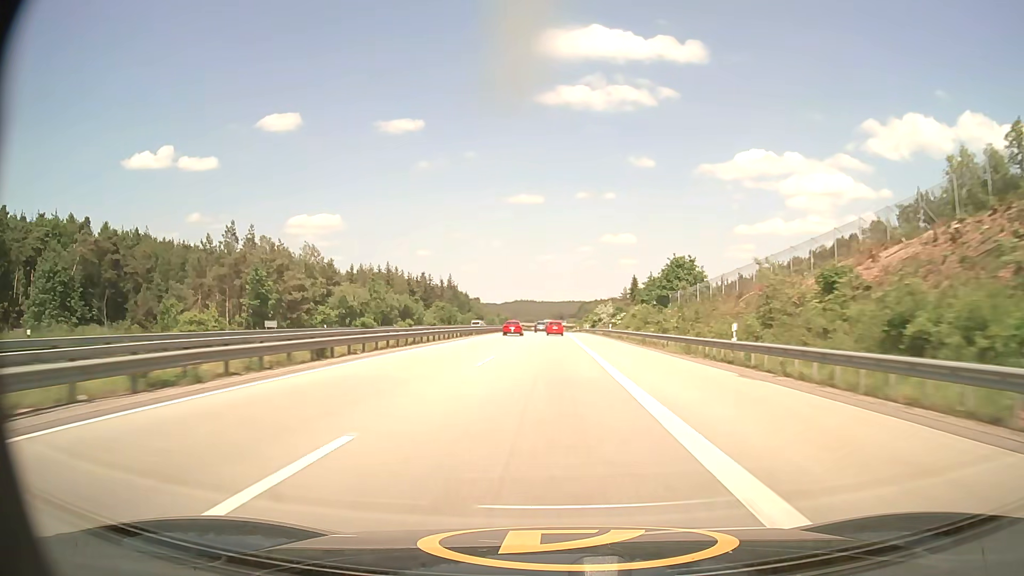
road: motorway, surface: asphalt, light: Day
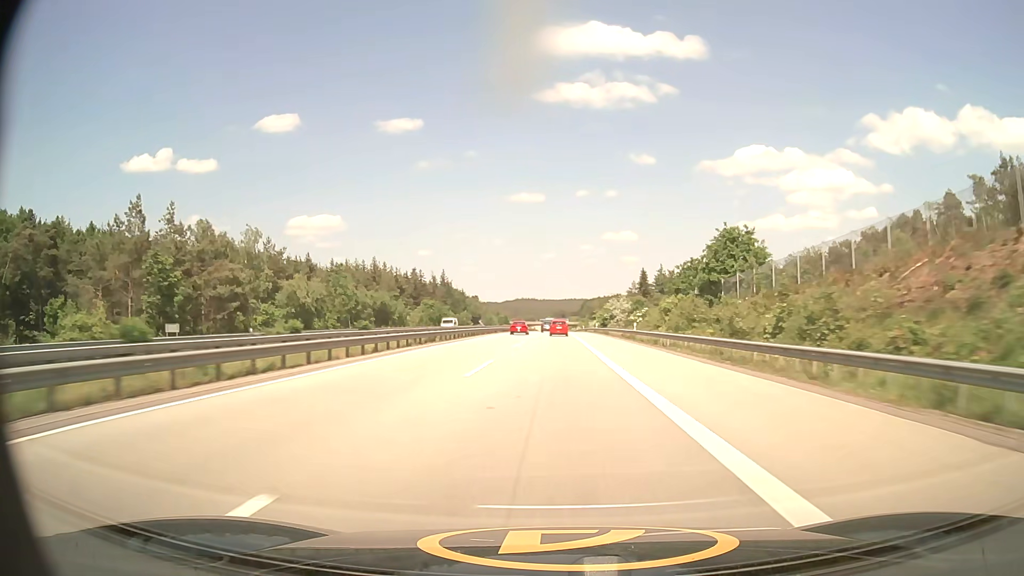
(0.0, +20.8) m; 0°
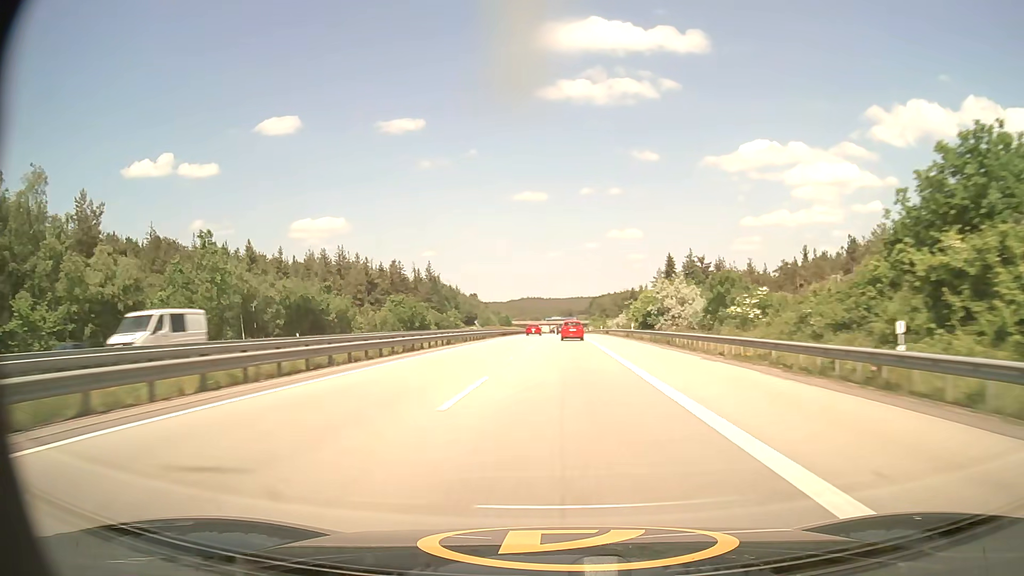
(-0.1, +41.3) m; -1°
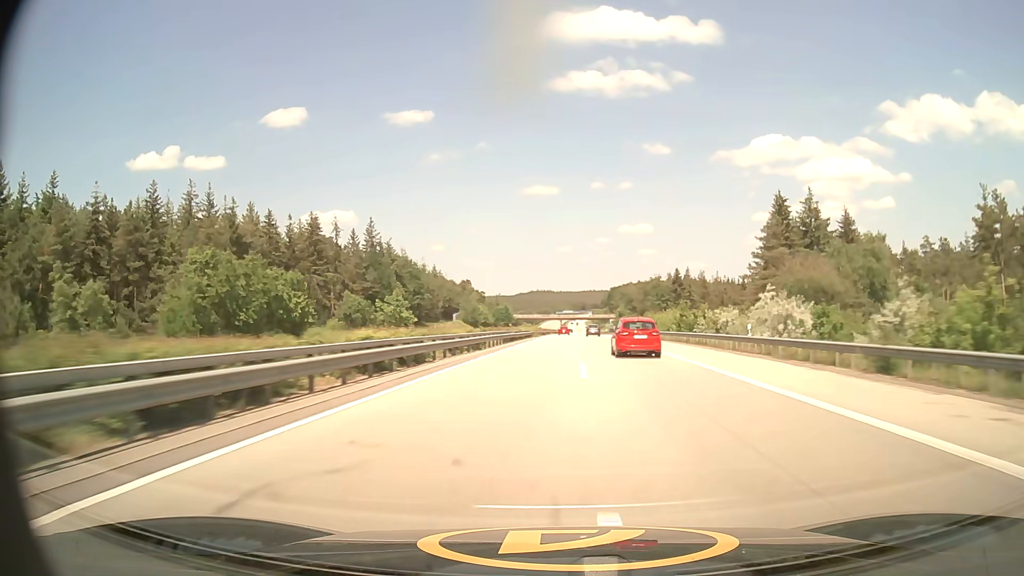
(-0.9, +83.4) m; -1°
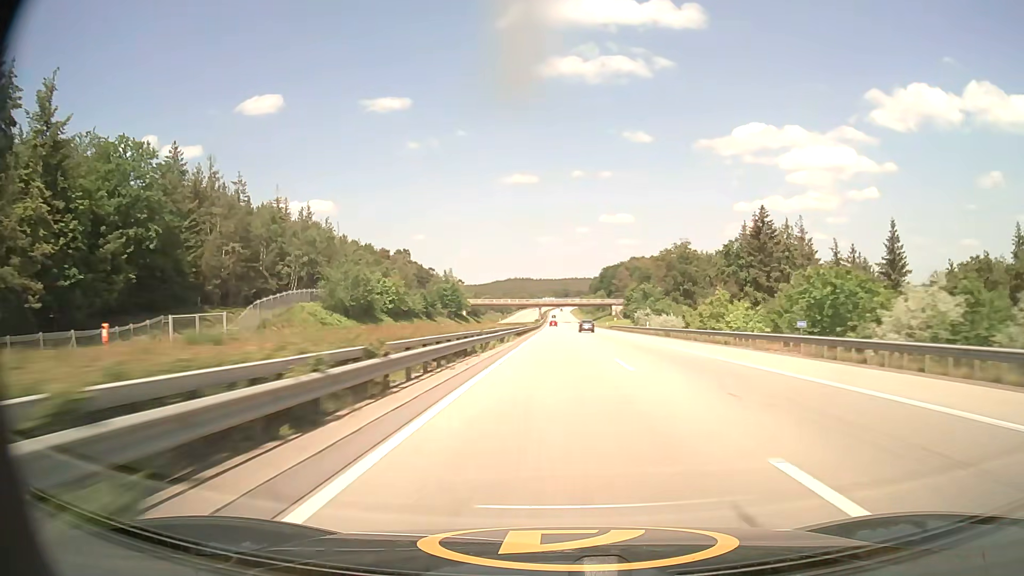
(+1.5, +105.2) m; +2°
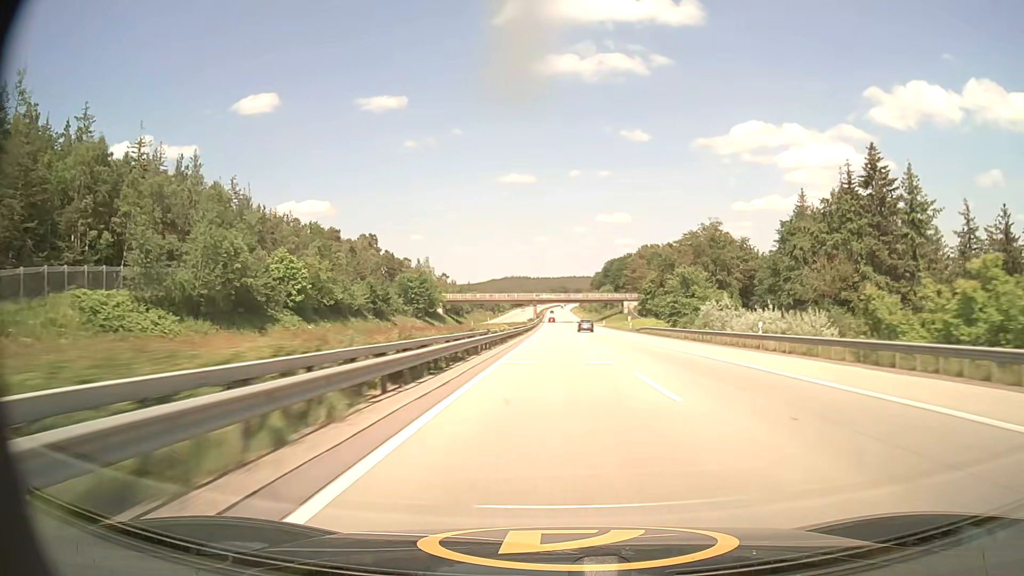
(+0.1, +42.0) m; 0°
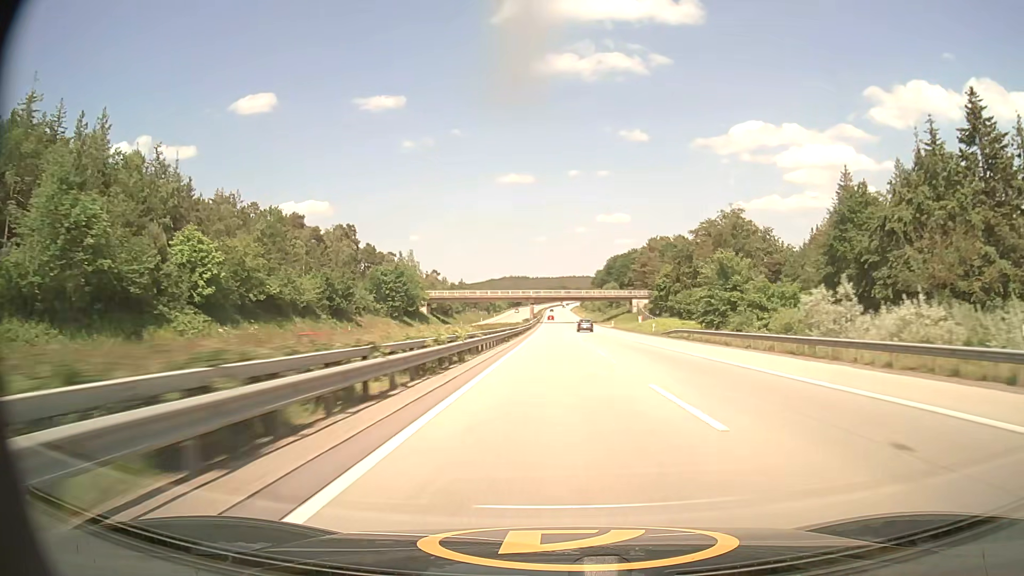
(0.0, +21.1) m; 0°
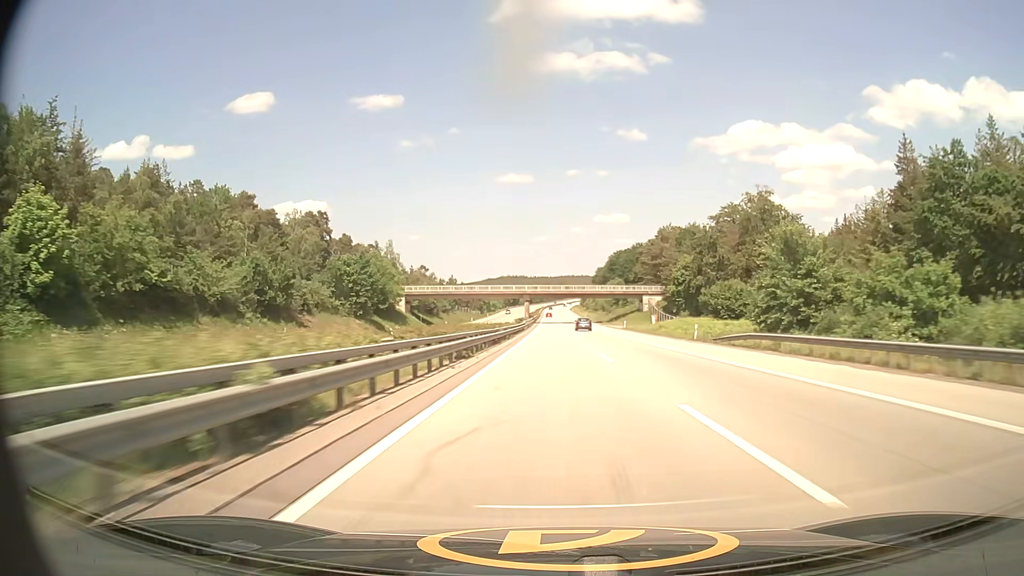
(0.0, +21.2) m; 0°
(0, +10) (0, +20) (0, +30) (0, +40) (0, +50) (0, +60) (0, +70) (0, +80) (0, +90) (+1, +100) m
